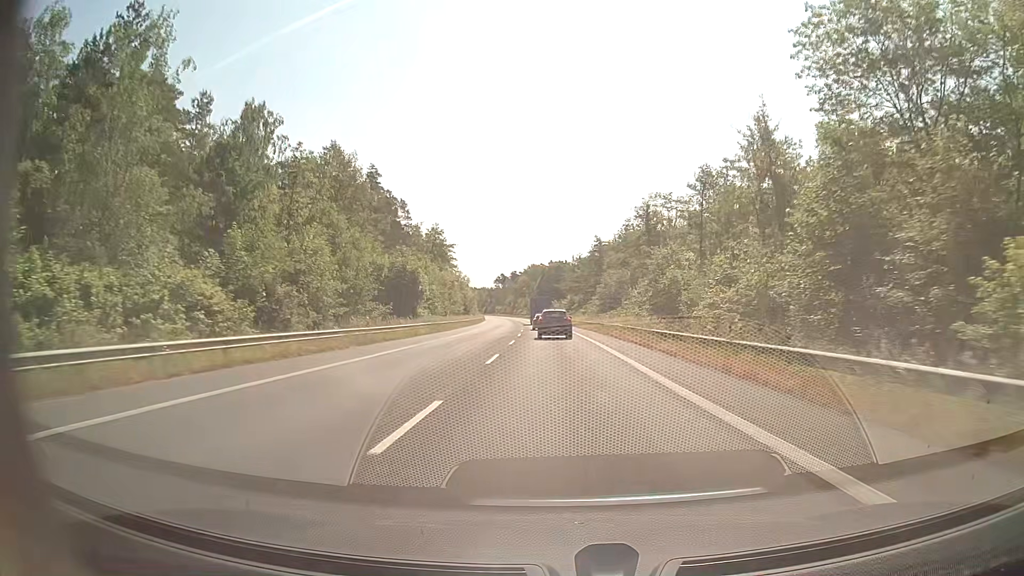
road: secondary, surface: asphalt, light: Day
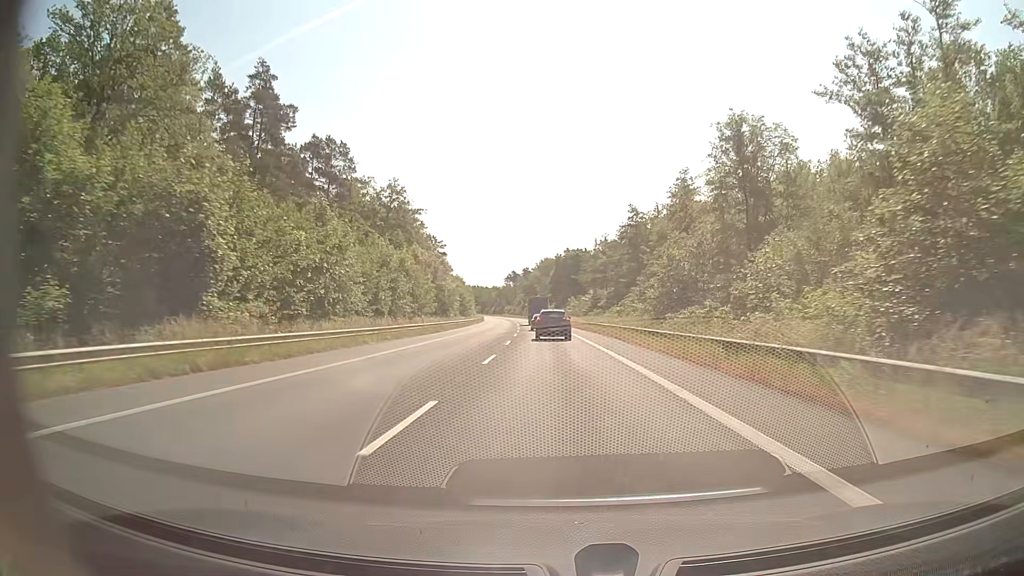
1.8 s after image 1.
(-0.3, +35.9) m; -1°
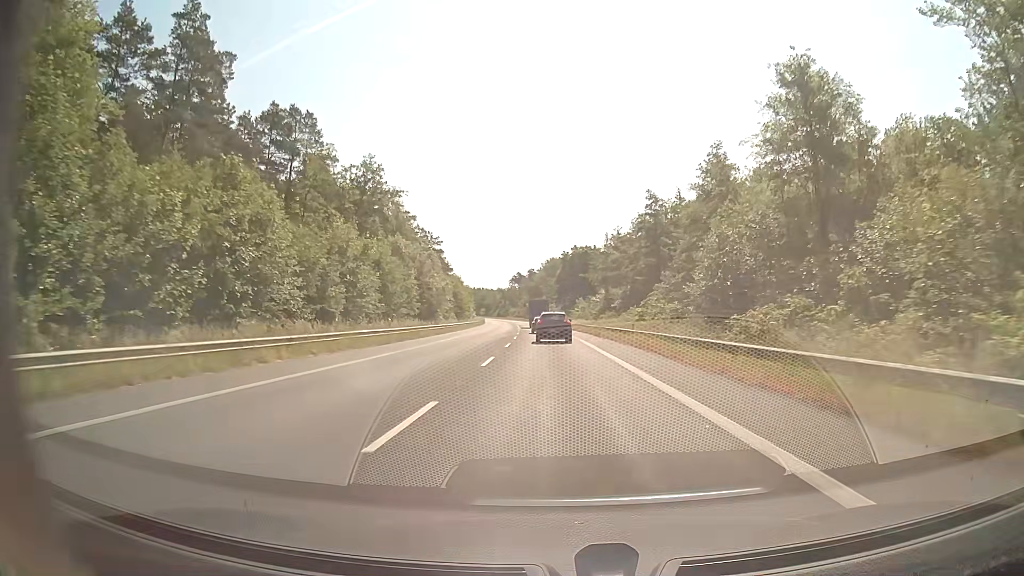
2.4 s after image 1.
(-0.1, +11.7) m; -1°
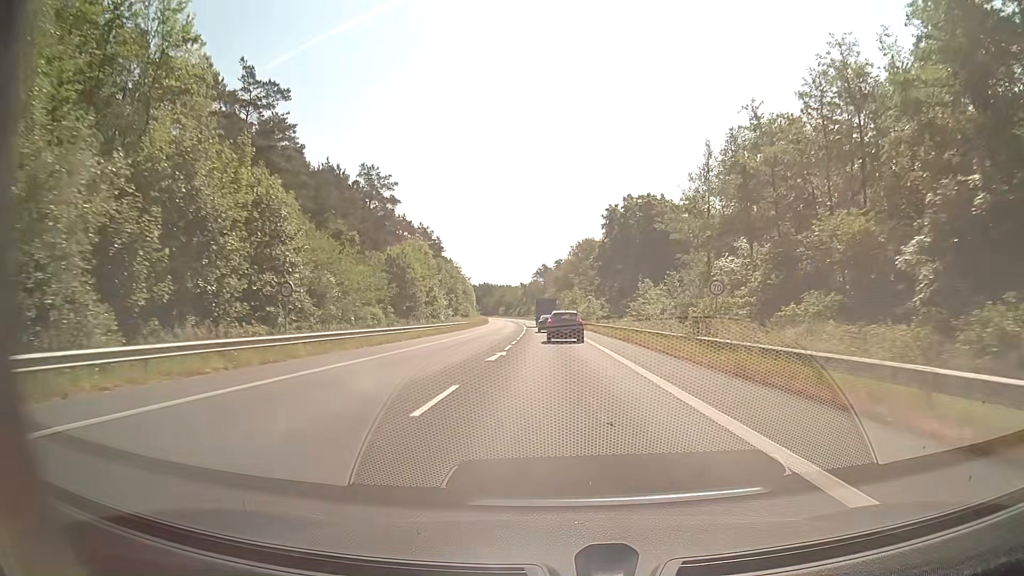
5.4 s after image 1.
(-1.5, +57.6) m; -3°
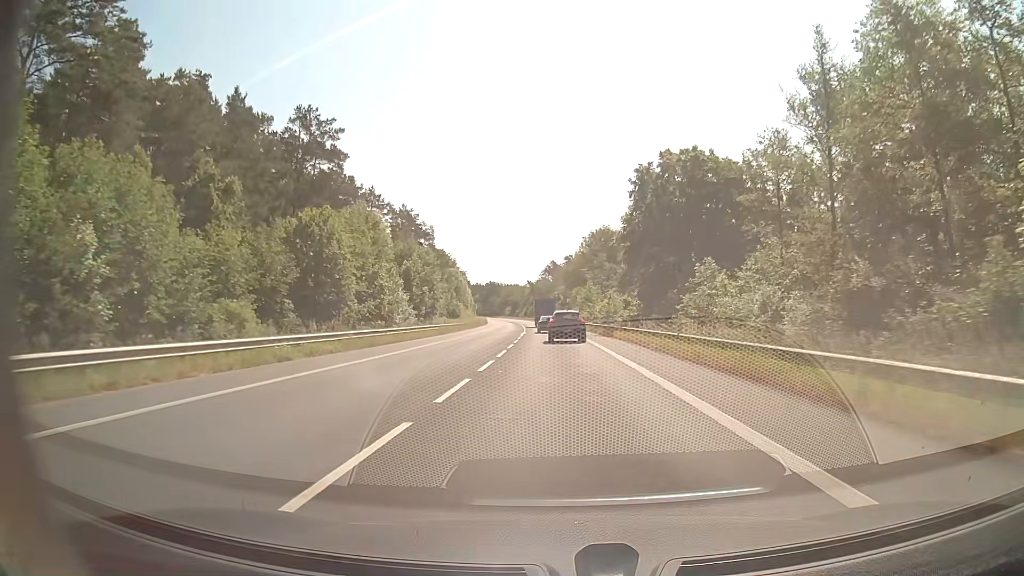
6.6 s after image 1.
(-0.1, +22.6) m; -1°
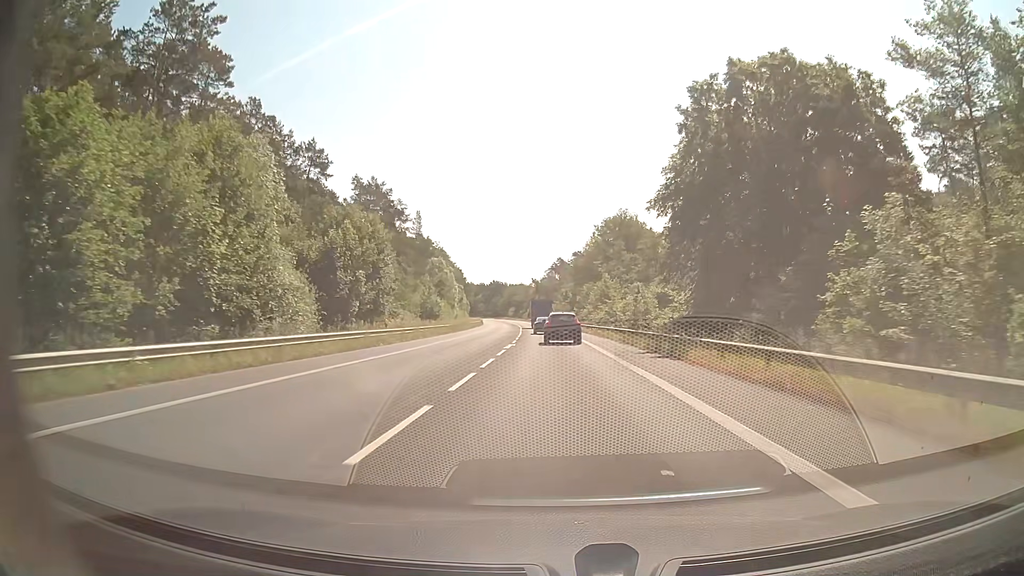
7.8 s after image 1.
(-0.1, +22.4) m; -1°
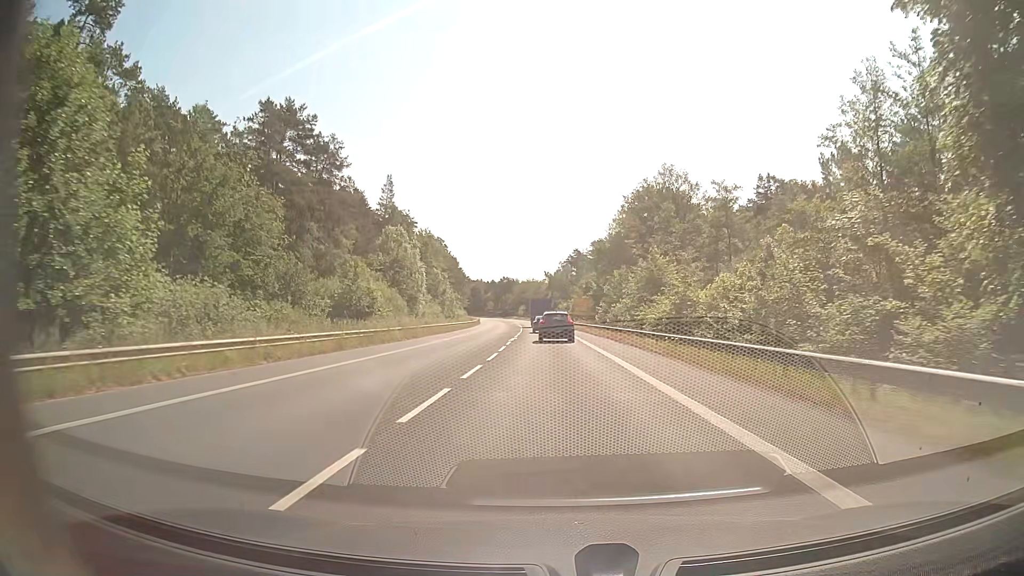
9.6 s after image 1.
(-0.2, +33.5) m; -1°
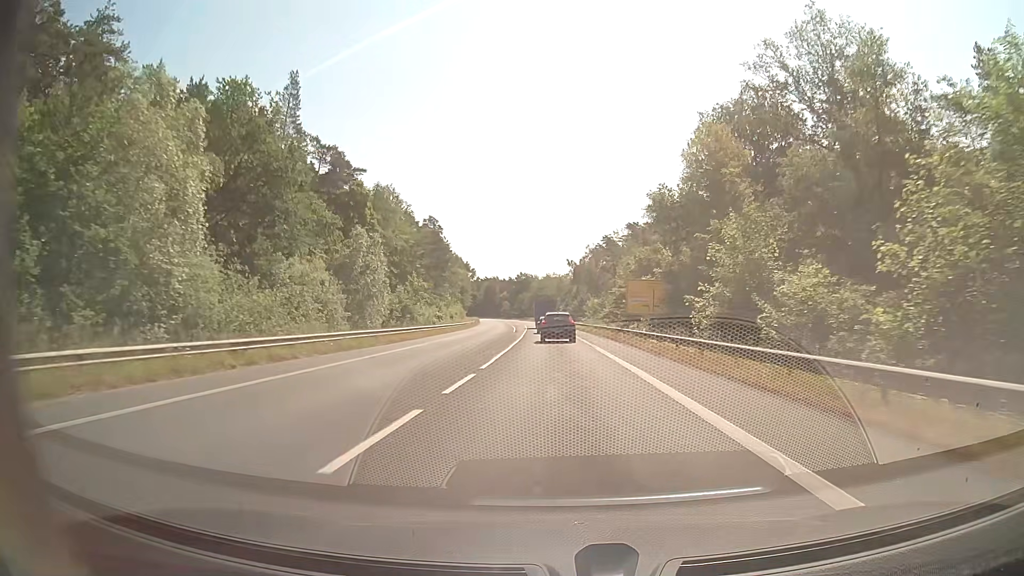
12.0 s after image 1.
(-1.0, +44.9) m; -2°
(0, +10) (0, +20) (0, +30) (-1, +40) (-1, +50) (-1, +60) (-2, +70) (-2, +80) (-3, +90) (-3, +100) m
